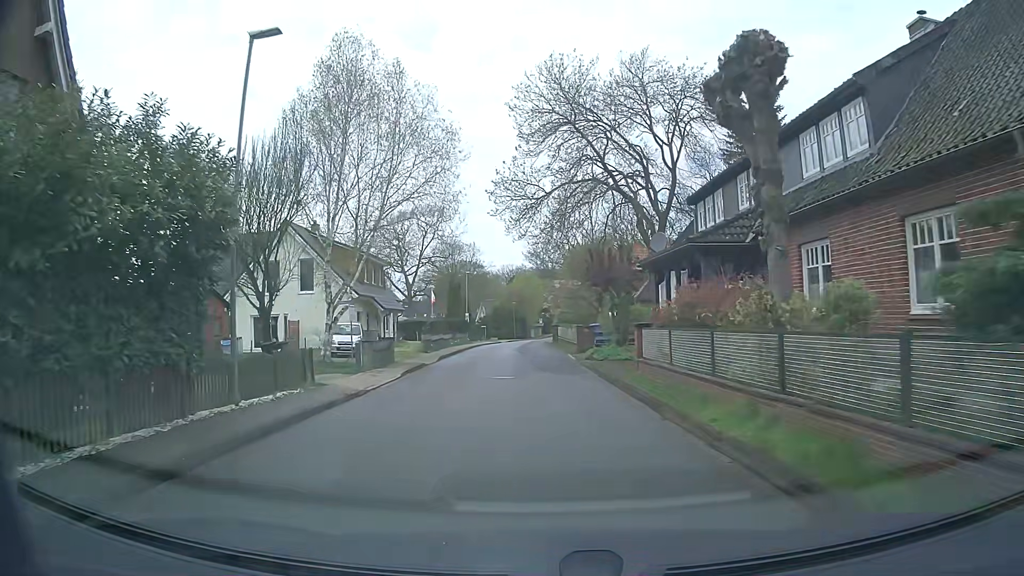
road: unclassified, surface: asphalt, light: Day
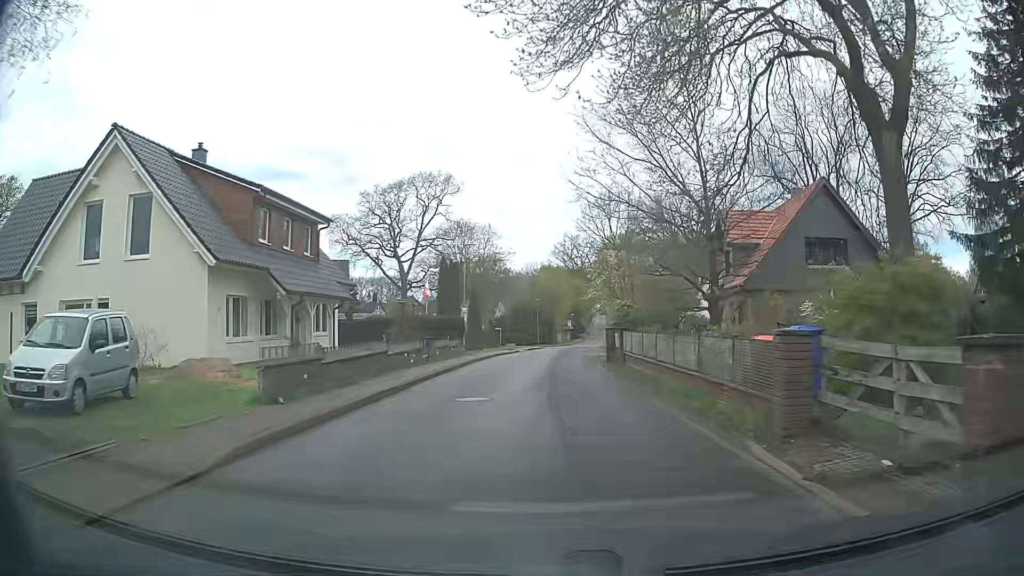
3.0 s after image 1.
(-0.7, +22.6) m; -1°
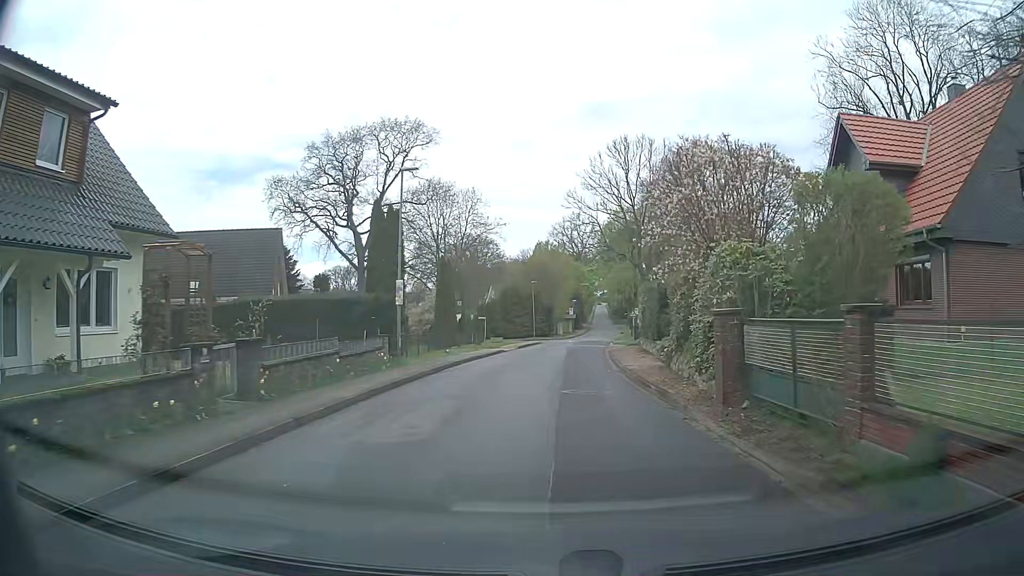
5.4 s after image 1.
(-0.1, +18.0) m; 0°
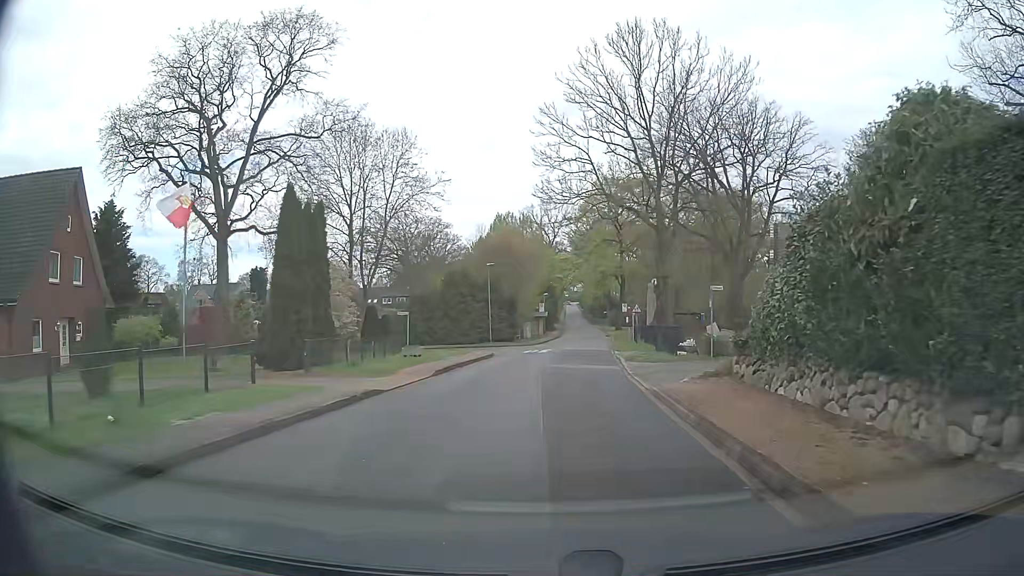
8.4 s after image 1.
(+0.5, +22.9) m; +2°
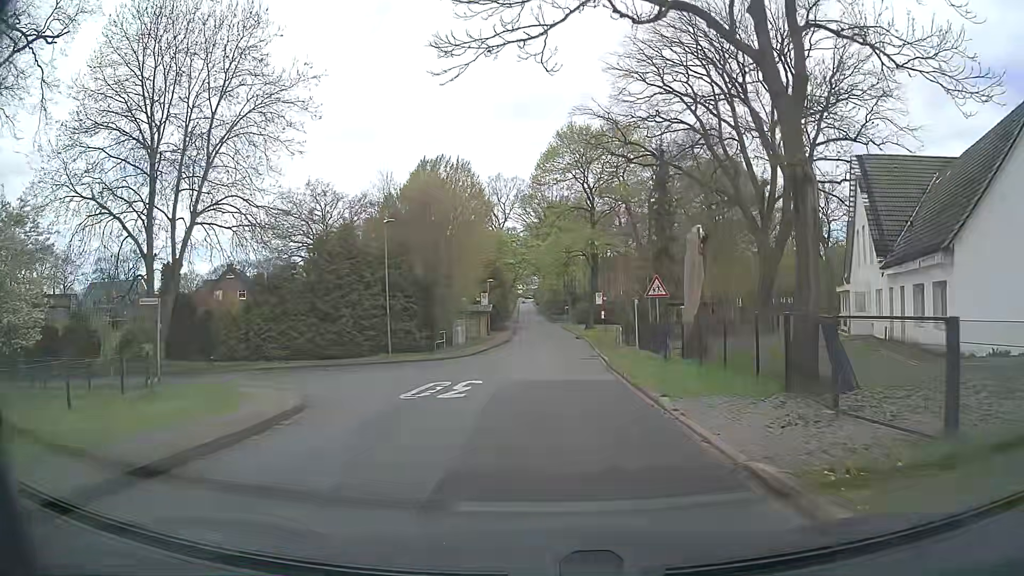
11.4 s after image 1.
(+0.8, +22.6) m; +4°
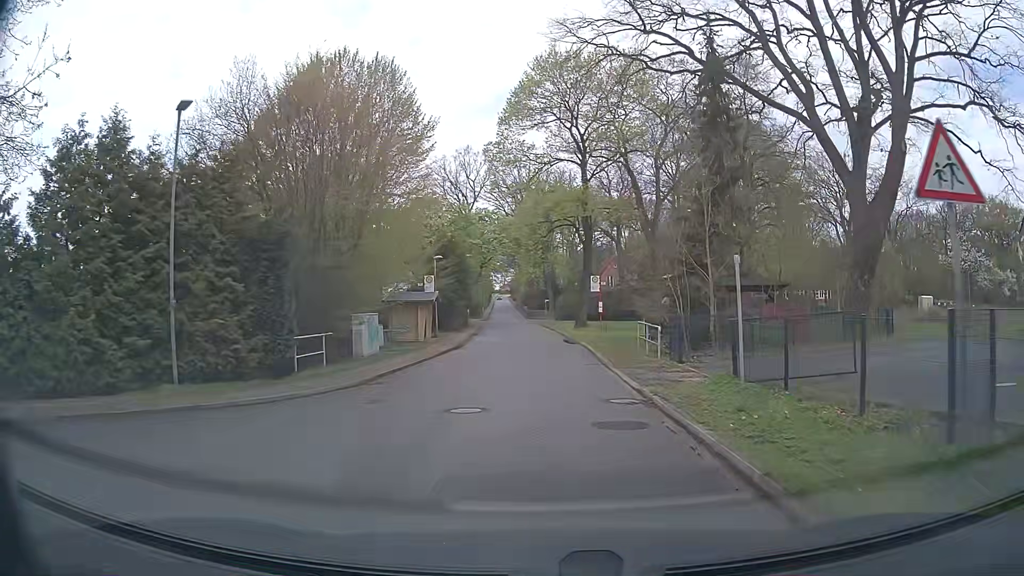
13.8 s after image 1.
(+0.3, +18.1) m; +2°
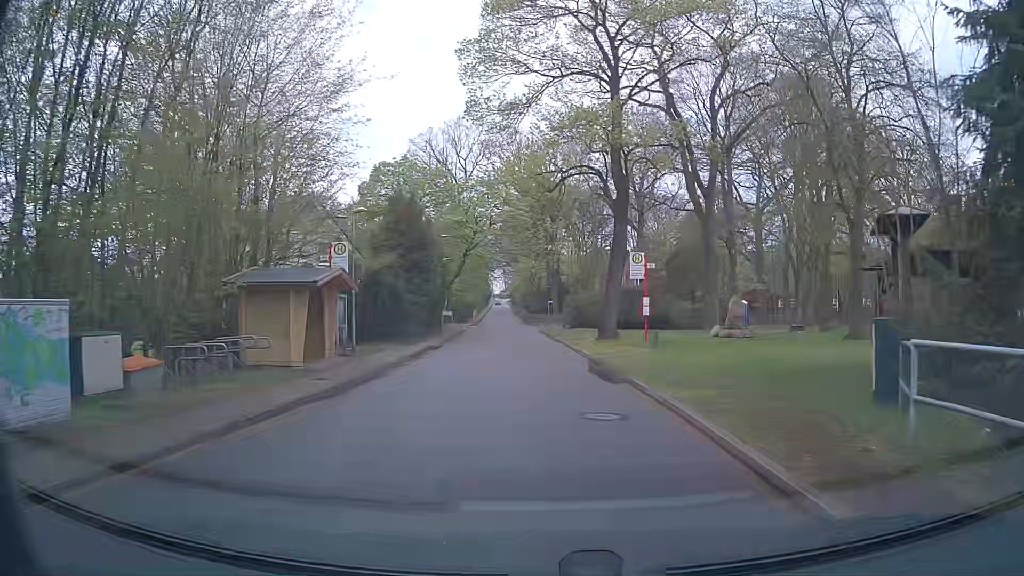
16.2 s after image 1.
(-0.2, +18.0) m; -1°
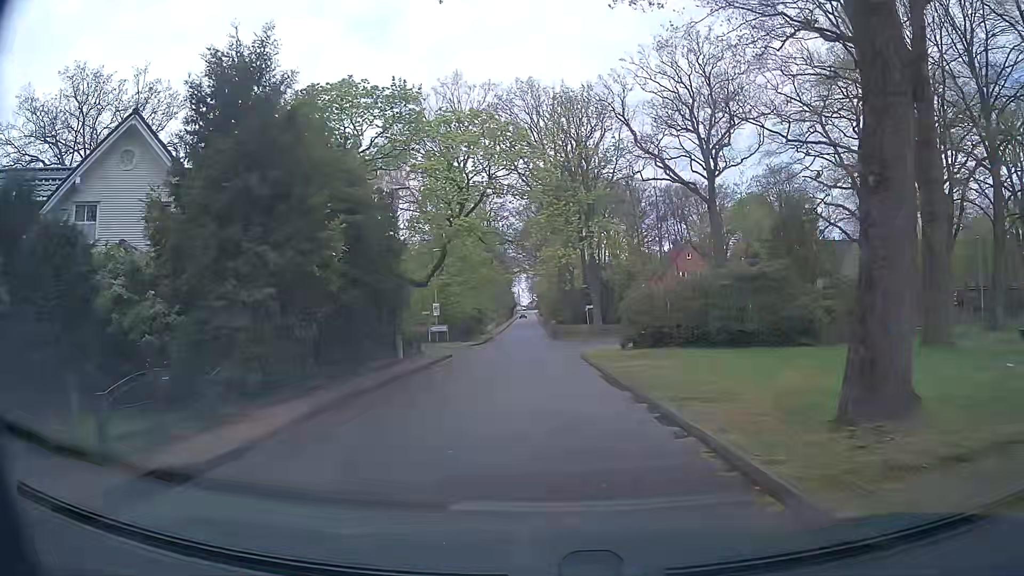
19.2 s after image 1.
(-0.3, +22.0) m; -3°
(0, +10) (0, +20) (0, +30) (0, +40) (+1, +50) (0, +60) (0, +70) (+1, +80) (0, +90) (0, +100) m
